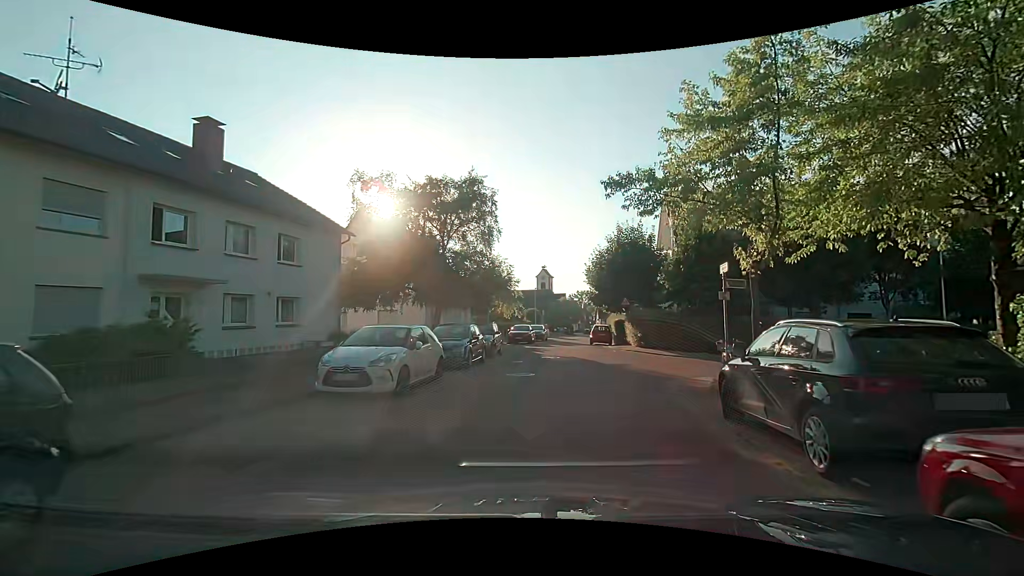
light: Day
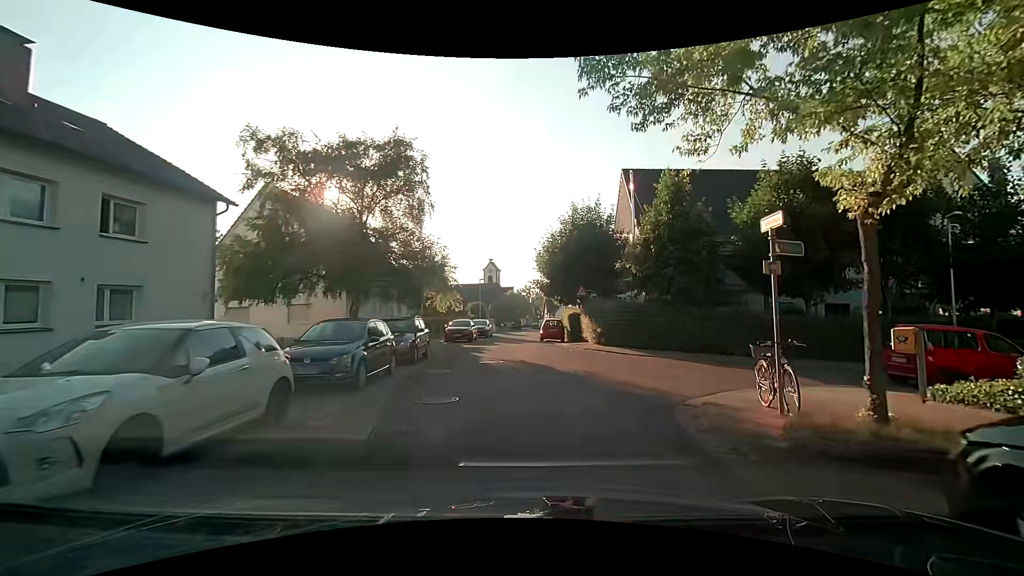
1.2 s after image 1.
(+0.3, +5.5) m; +7°
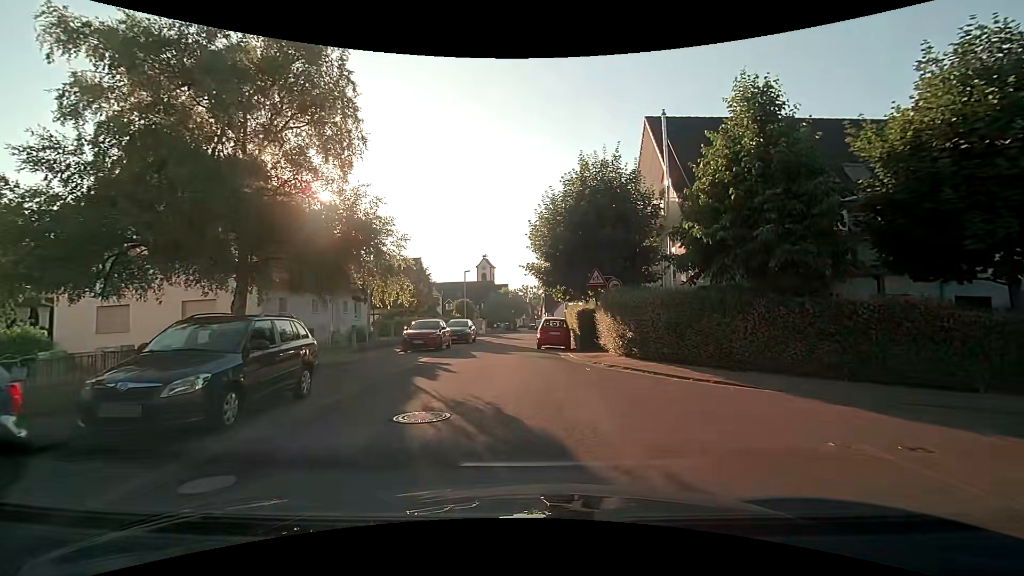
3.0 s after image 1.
(+0.1, +9.4) m; 0°
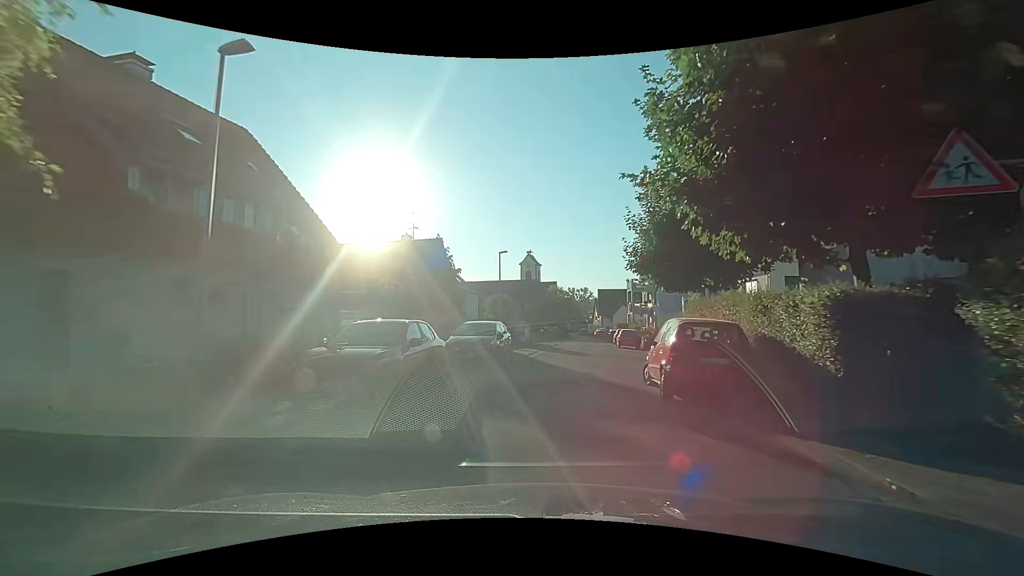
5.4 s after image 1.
(-1.2, +15.1) m; -5°
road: residential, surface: asphalt
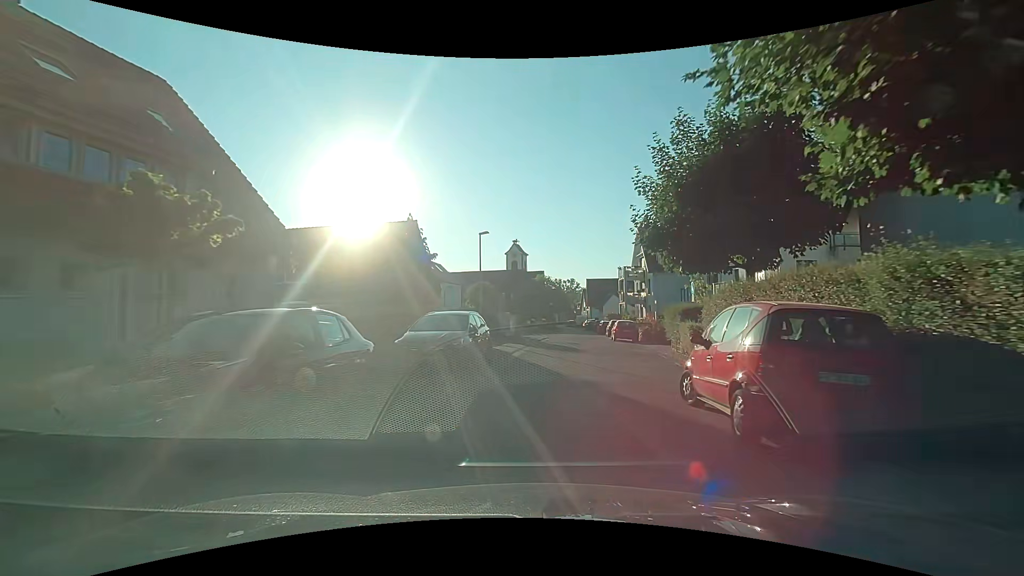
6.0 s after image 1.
(0.0, +4.1) m; 0°
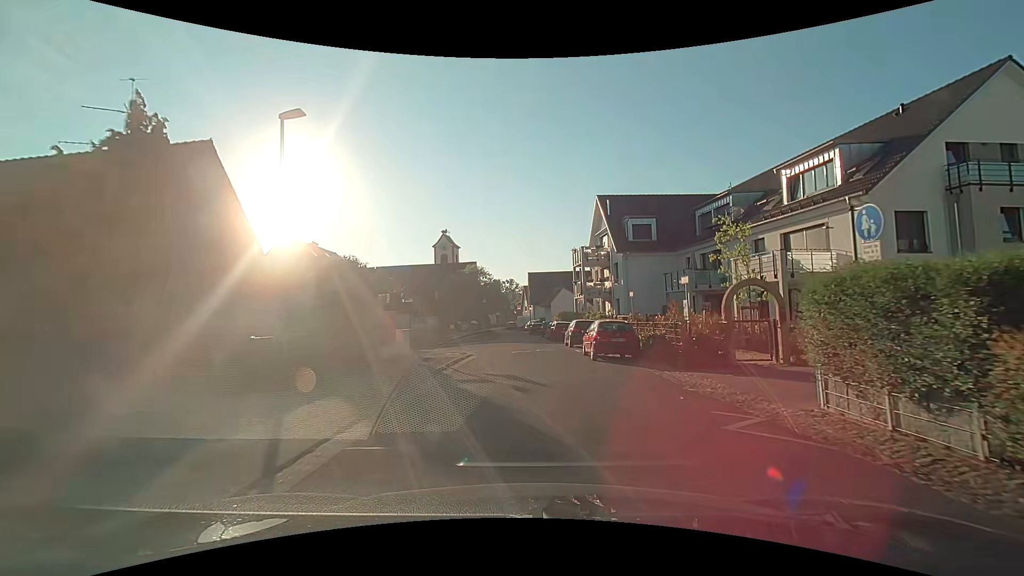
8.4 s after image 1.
(+1.1, +16.6) m; +7°
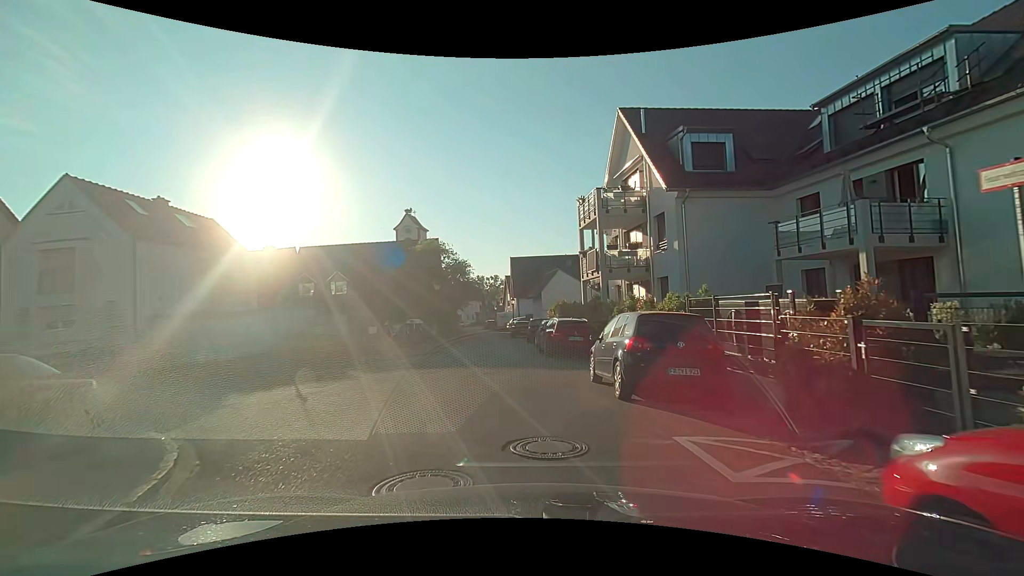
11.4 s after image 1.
(+0.5, +17.8) m; +2°
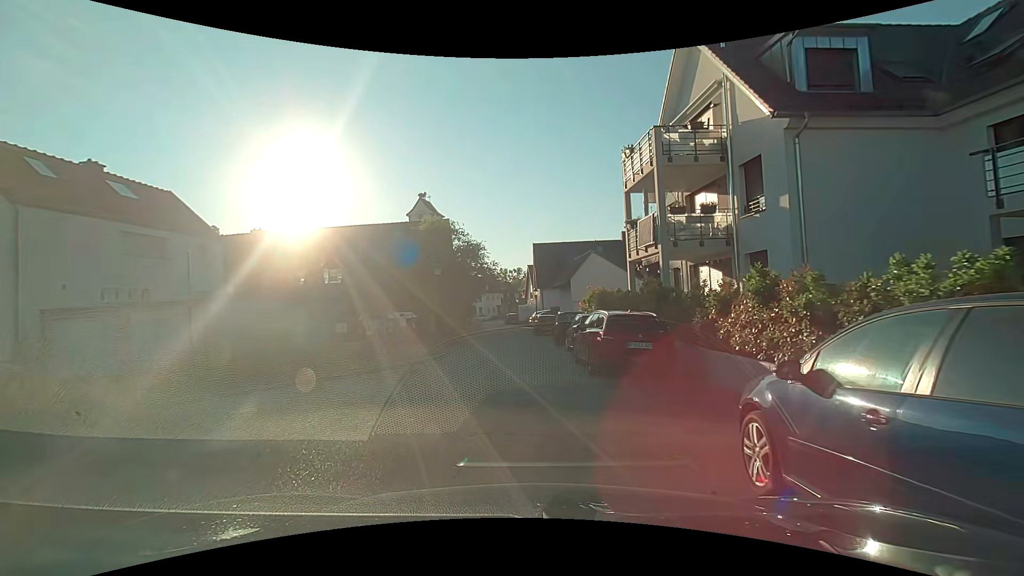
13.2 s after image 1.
(-0.1, +6.9) m; -4°
